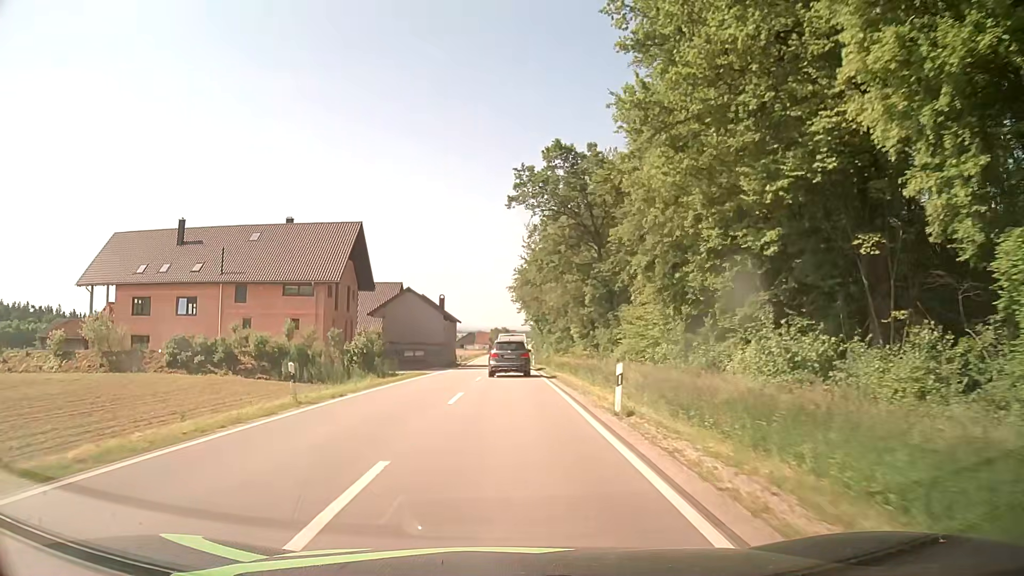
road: secondary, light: Day
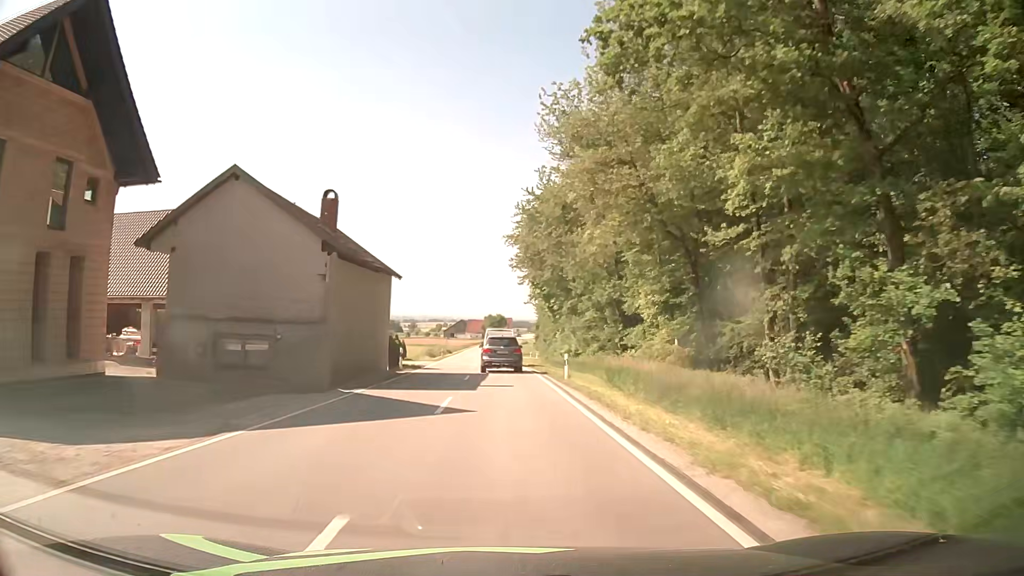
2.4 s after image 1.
(-0.1, +38.6) m; 0°
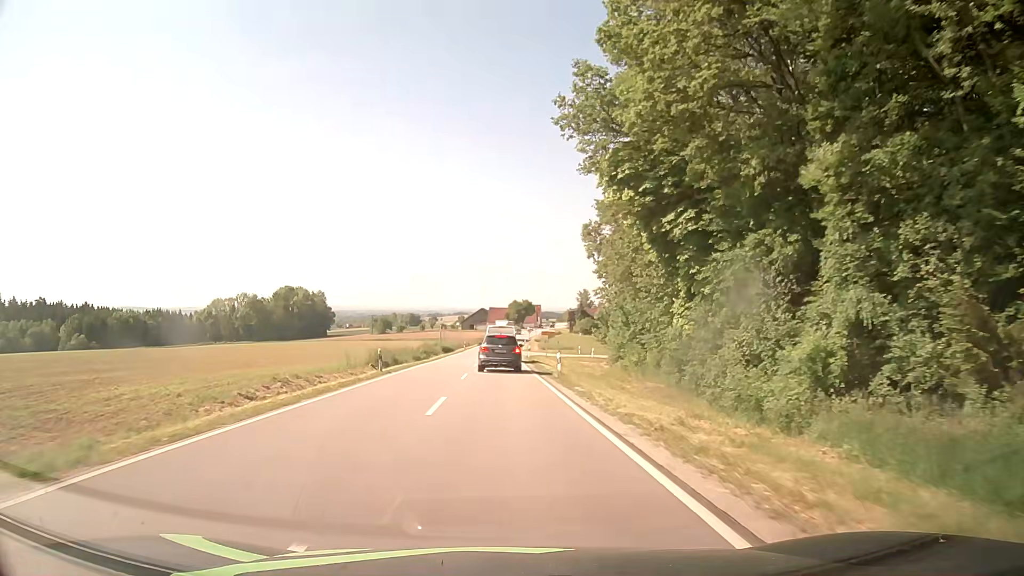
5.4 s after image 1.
(-0.8, +48.9) m; -2°
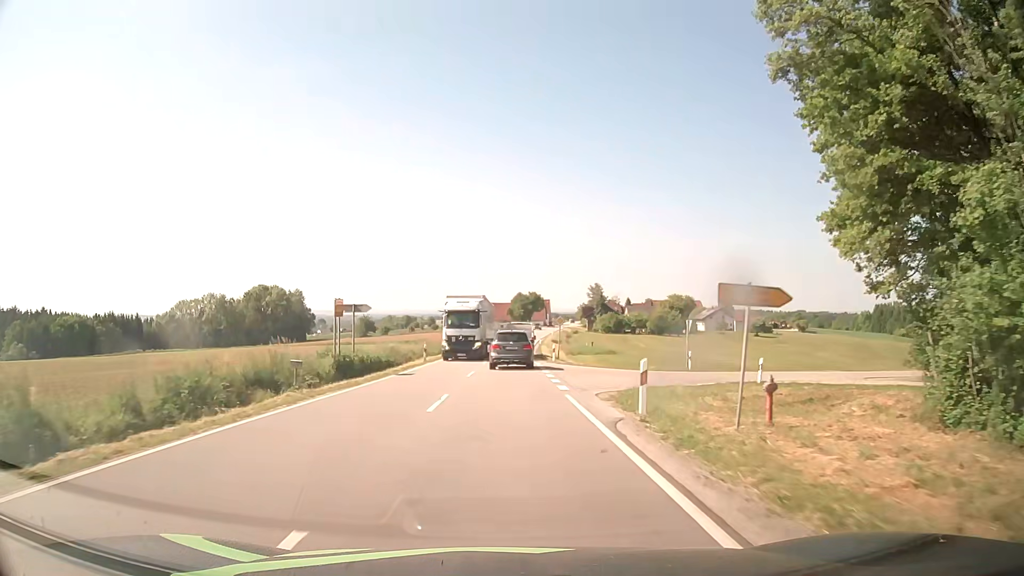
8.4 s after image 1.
(-0.3, +47.5) m; 0°
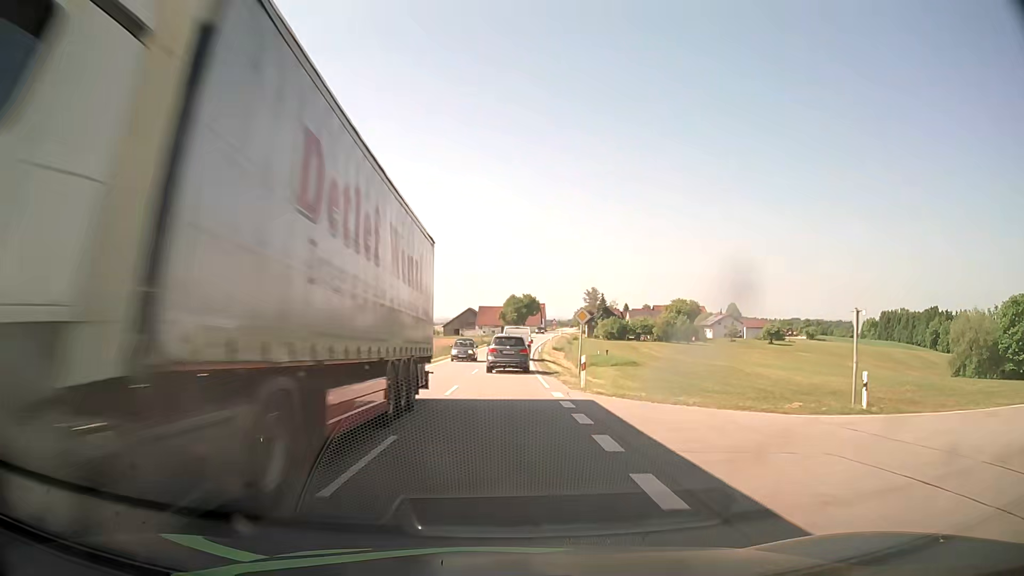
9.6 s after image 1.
(+0.2, +18.7) m; +1°
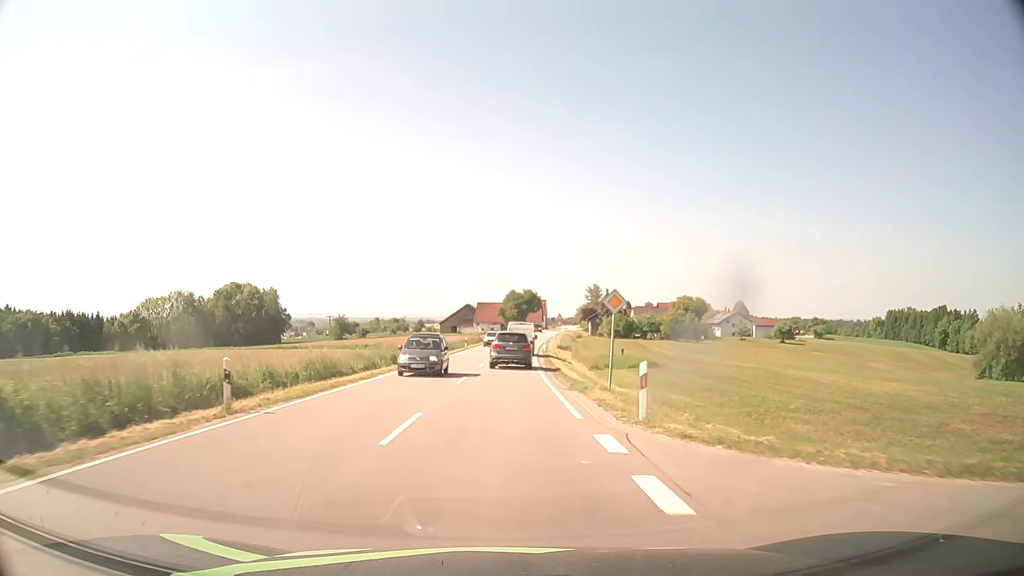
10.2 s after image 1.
(0.0, +9.3) m; 0°
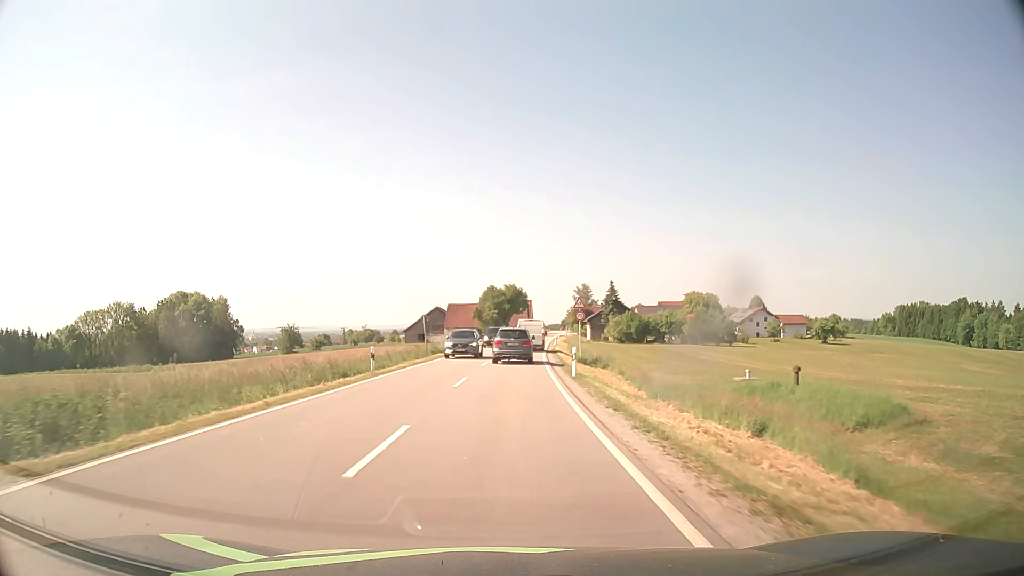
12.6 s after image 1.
(+0.5, +38.2) m; +2°
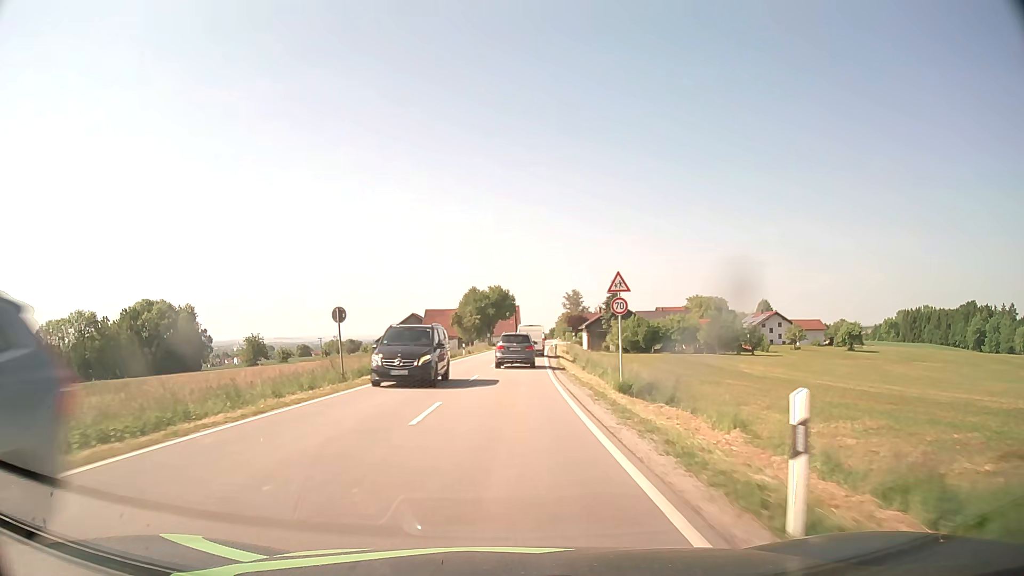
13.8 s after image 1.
(+0.2, +19.6) m; +1°
(0, +10) (0, +20) (0, +30) (+1, +40) (+1, +50) (+2, +60) (+2, +70) (+3, +80) (+4, +90) (+5, +100) m
